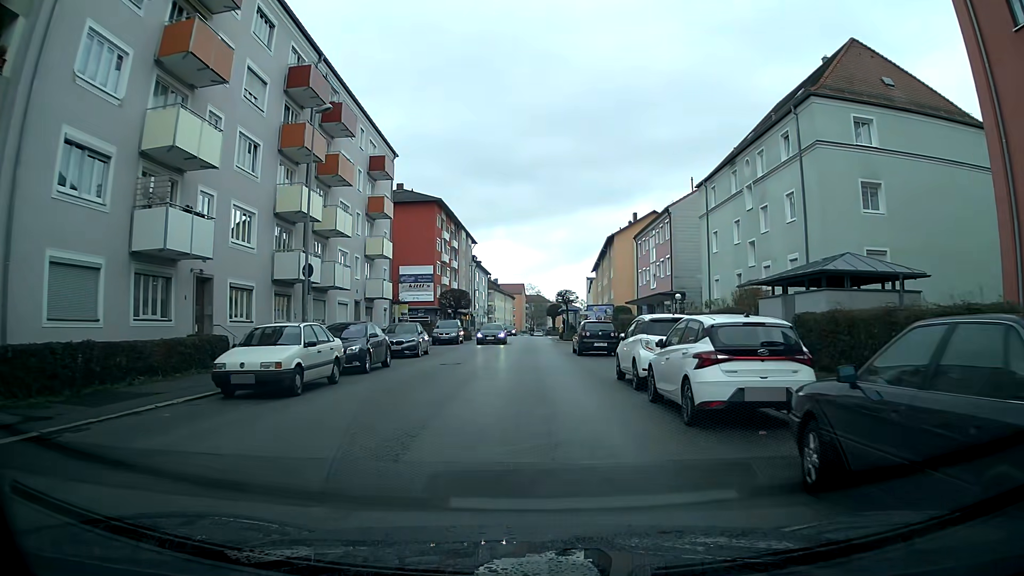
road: tertiary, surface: asphalt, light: Day
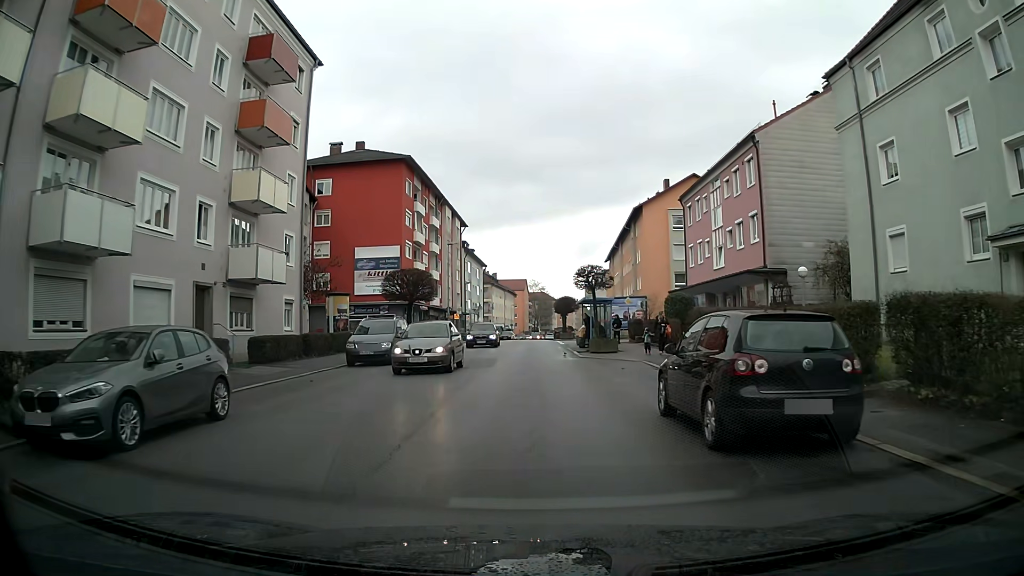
(0.0, +20.7) m; 0°
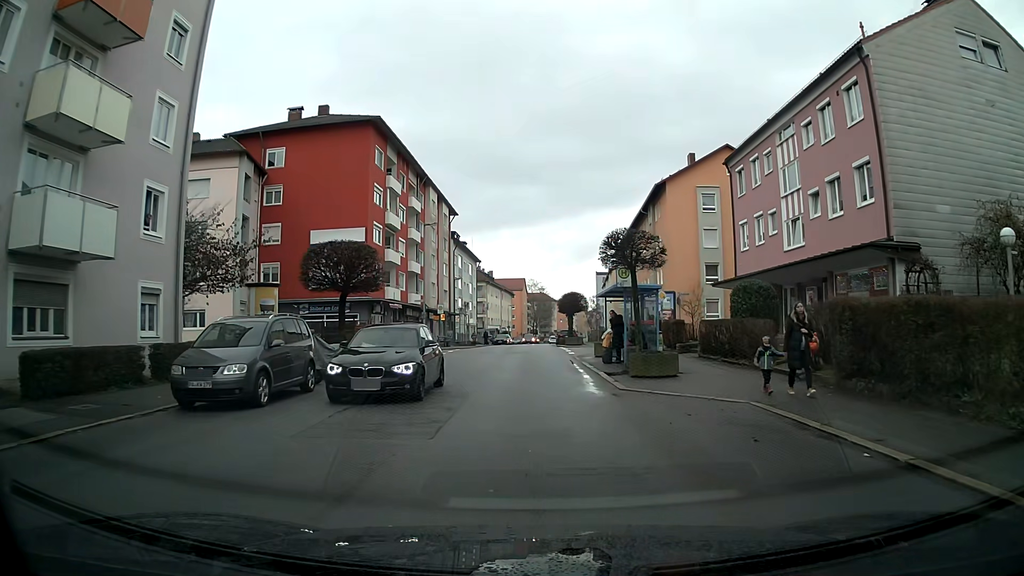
(0.0, +11.8) m; 0°
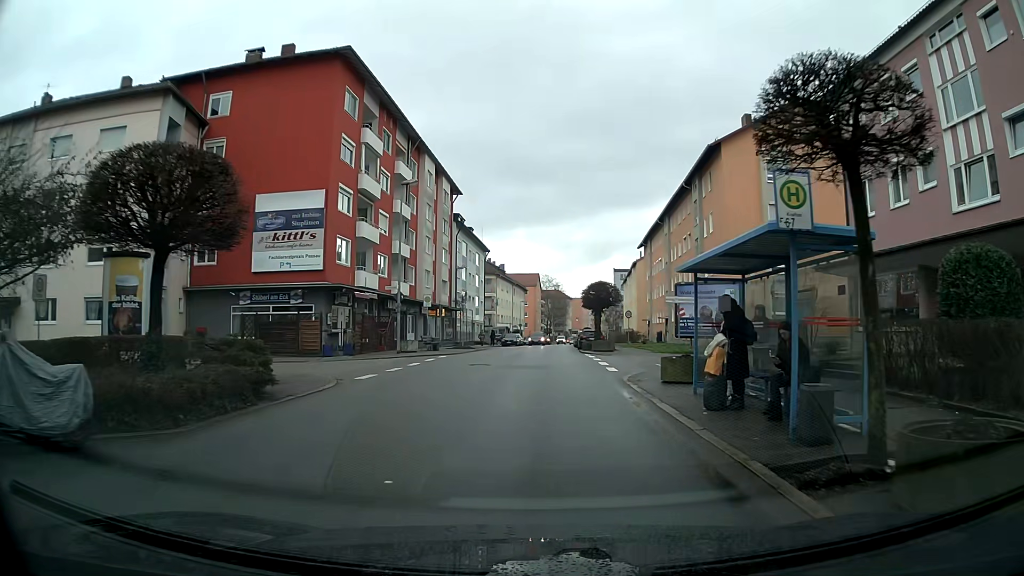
(-0.1, +12.1) m; -1°
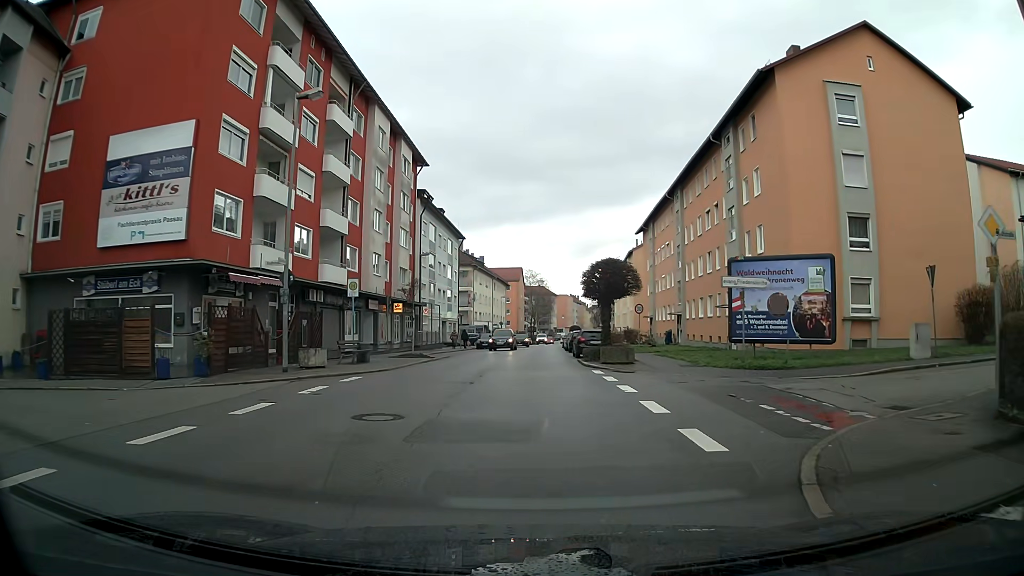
(+0.1, +12.7) m; +1°
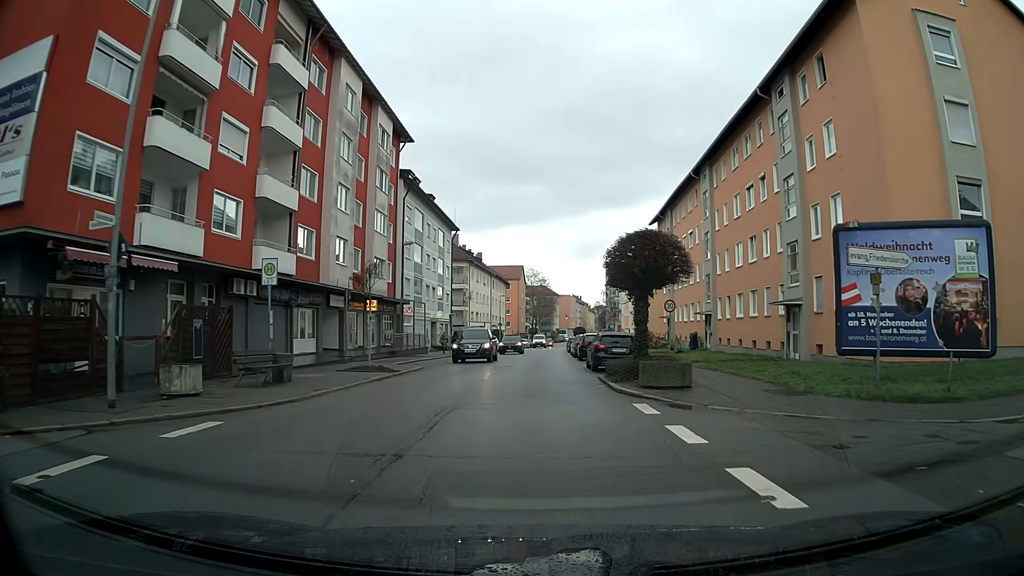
(0.0, +8.5) m; 0°
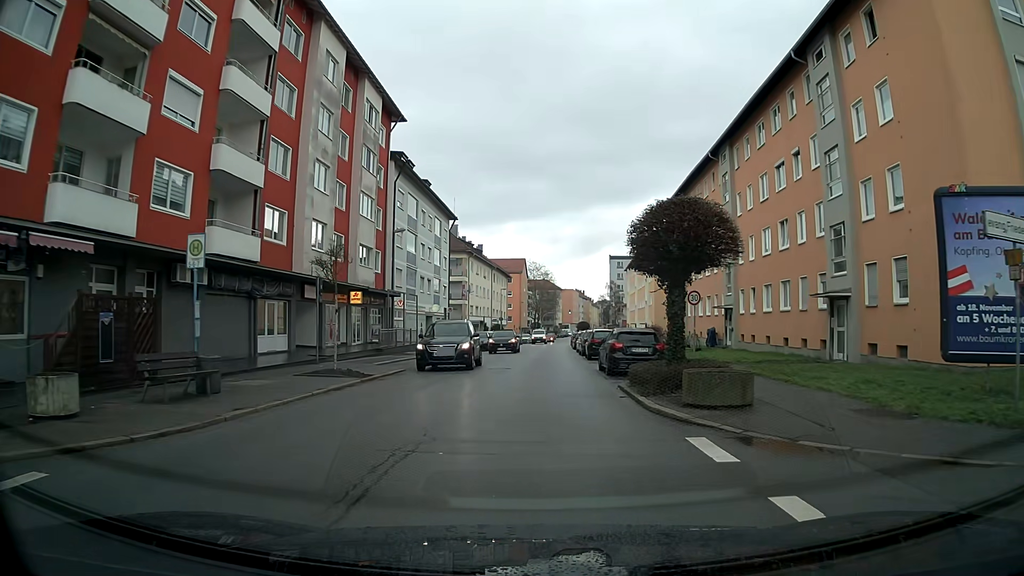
(0.0, +4.2) m; 0°
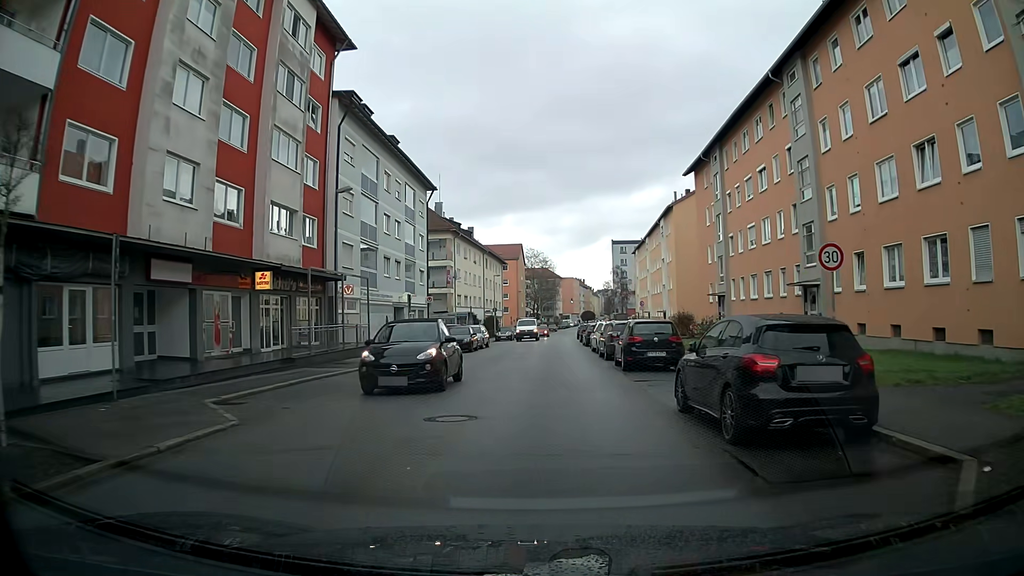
(0.0, +12.8) m; 0°
(0, +10) (0, +20) (+1, +30) (+1, +40) (+1, +50) (+1, +60) (+2, +70) (+2, +80) (+3, +90) (+4, +100) m
